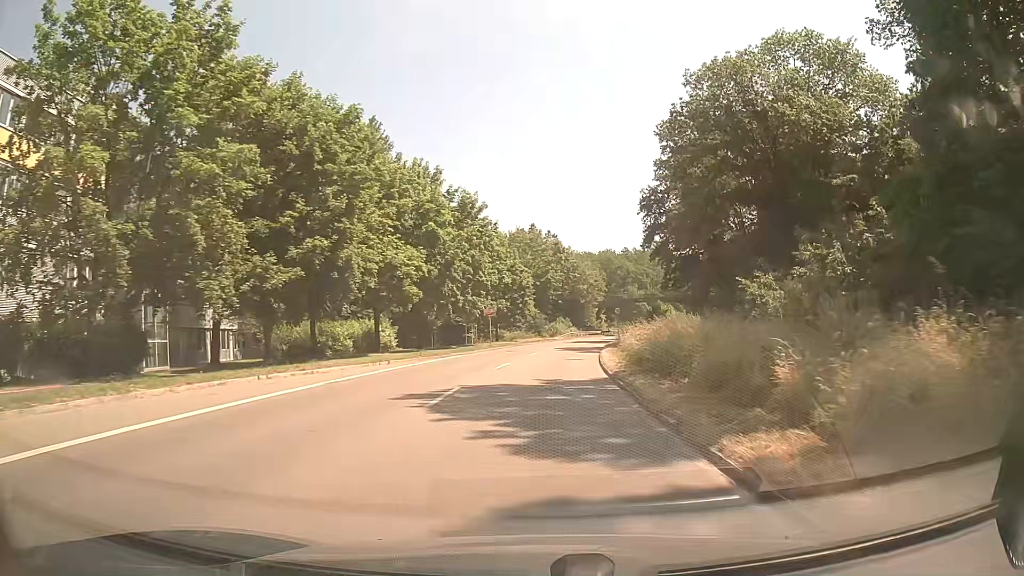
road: secondary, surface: asphalt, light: Day
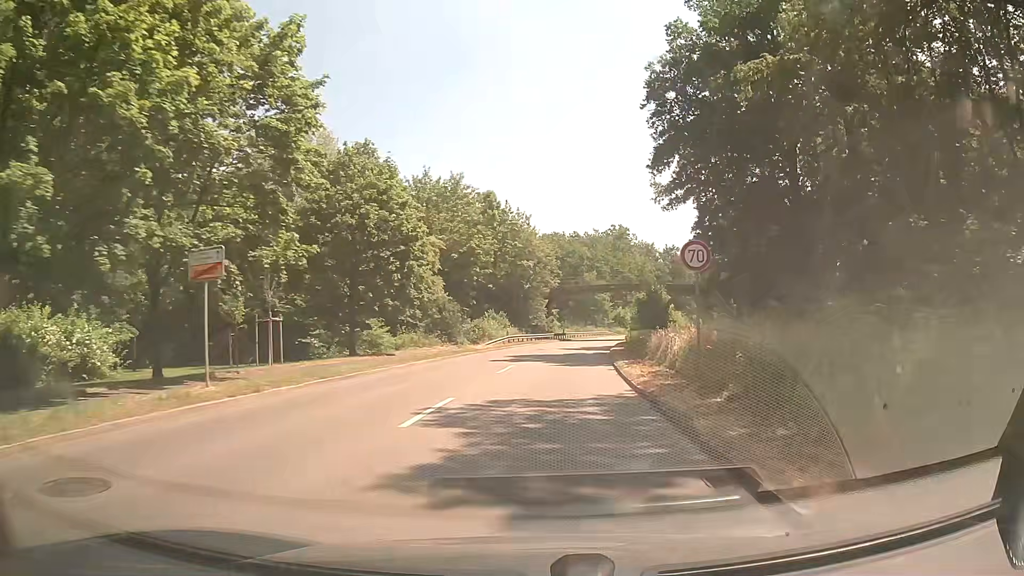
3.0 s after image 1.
(+2.1, +38.5) m; +6°
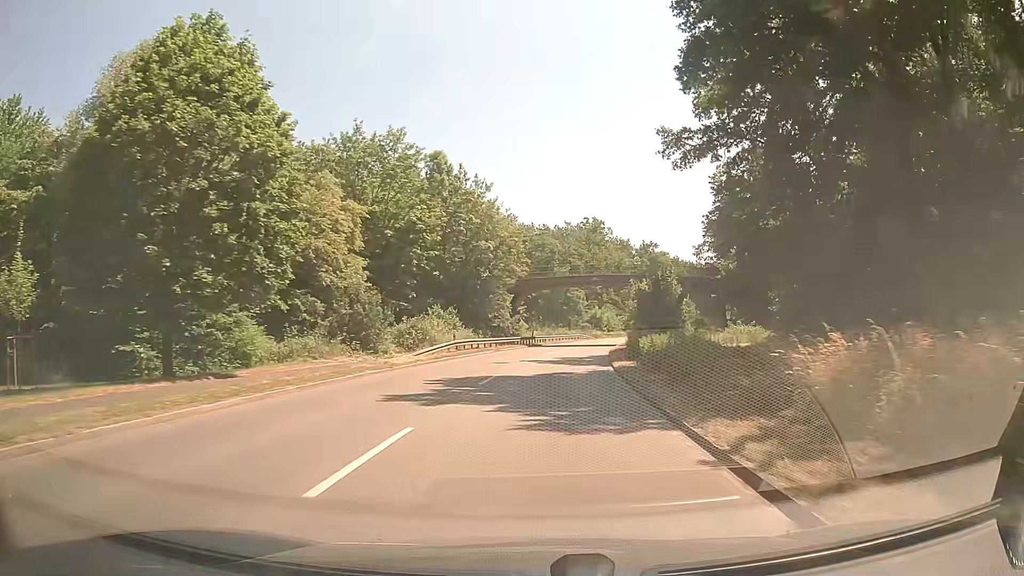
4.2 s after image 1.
(+0.3, +15.9) m; +2°
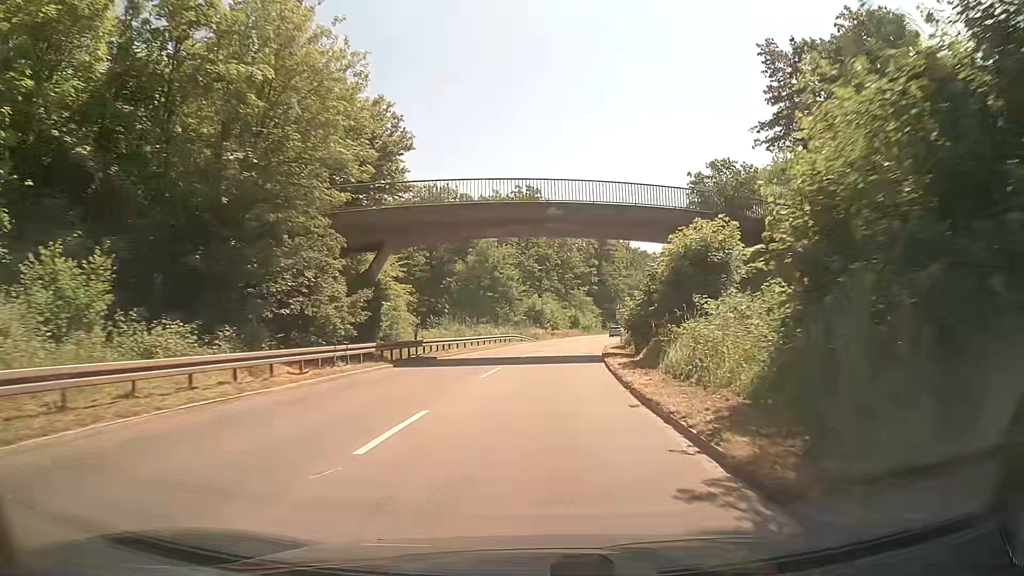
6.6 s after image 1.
(+2.0, +34.2) m; +7°
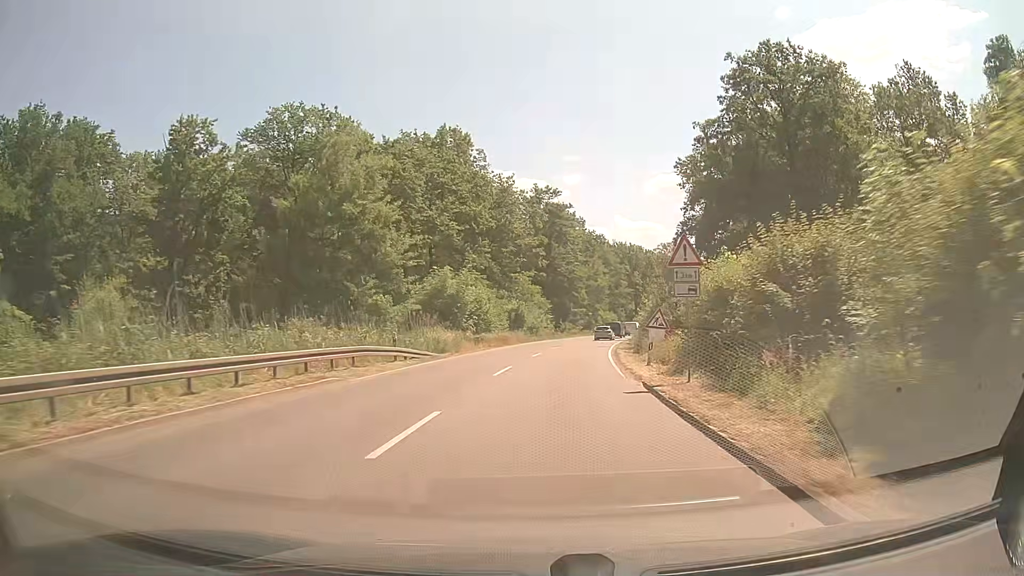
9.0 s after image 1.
(+1.5, +36.2) m; +6°
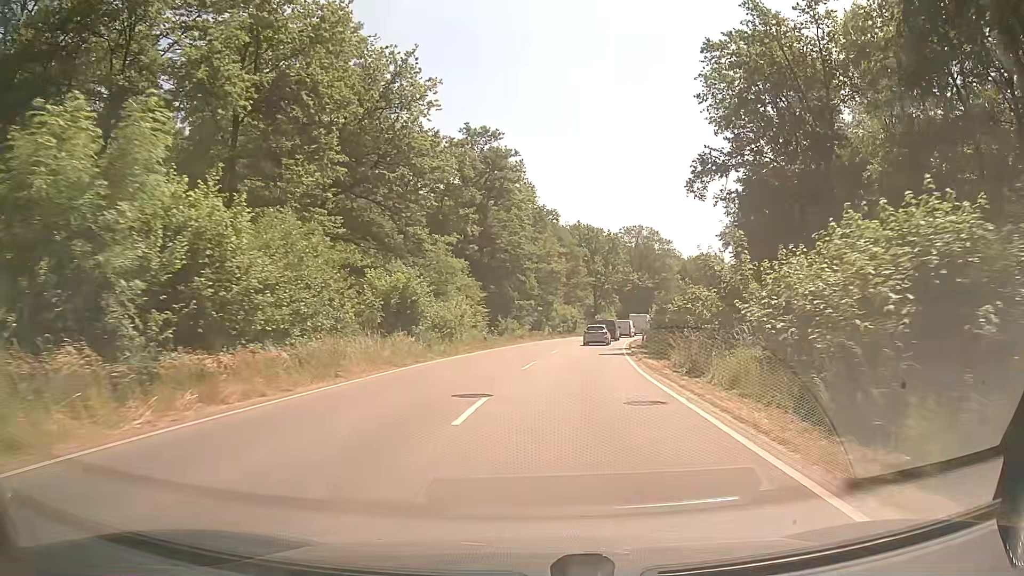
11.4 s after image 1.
(+1.1, +33.3) m; +4°
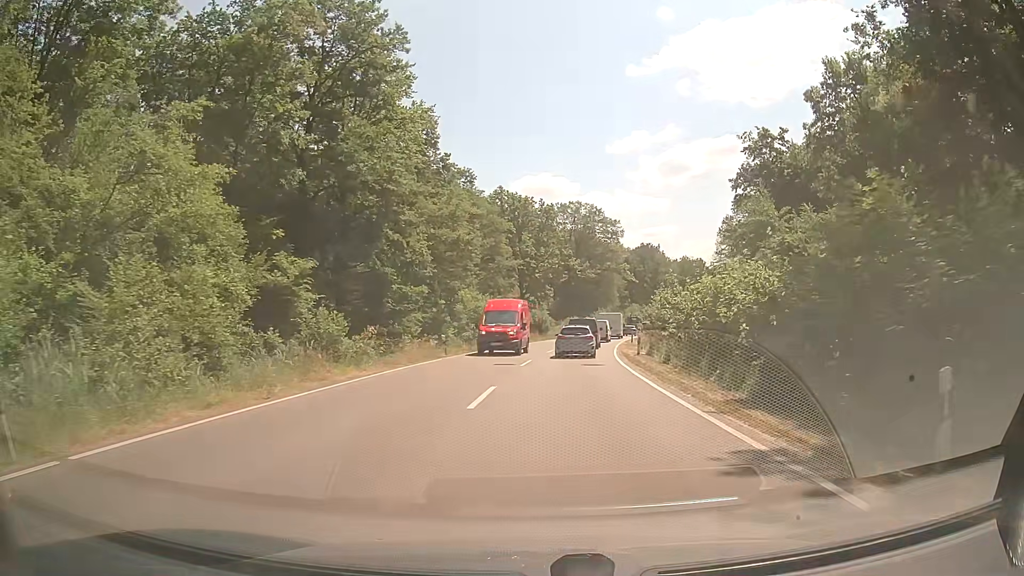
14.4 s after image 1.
(+1.9, +33.4) m; +7°
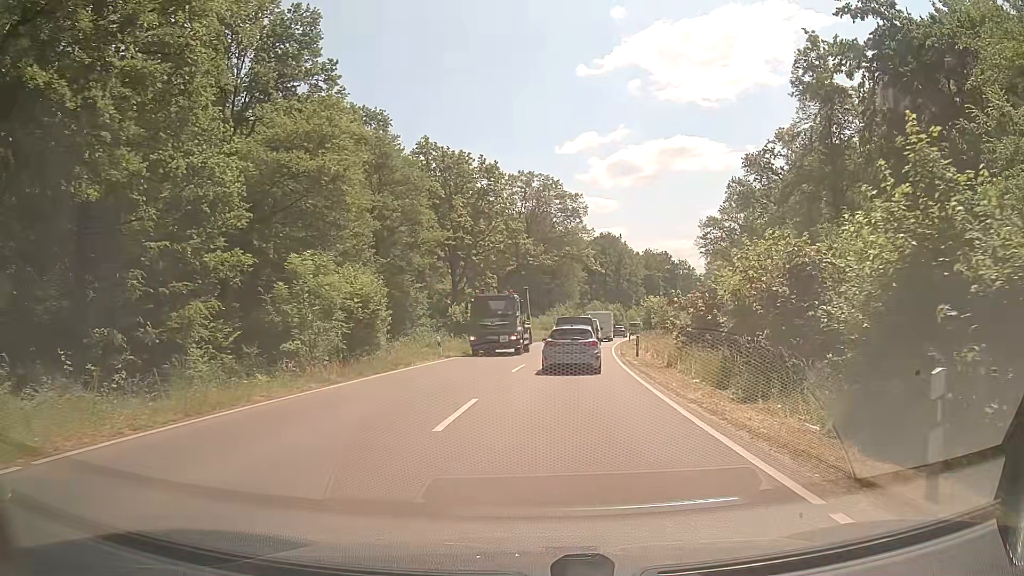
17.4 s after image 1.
(+0.8, +25.9) m; +5°
